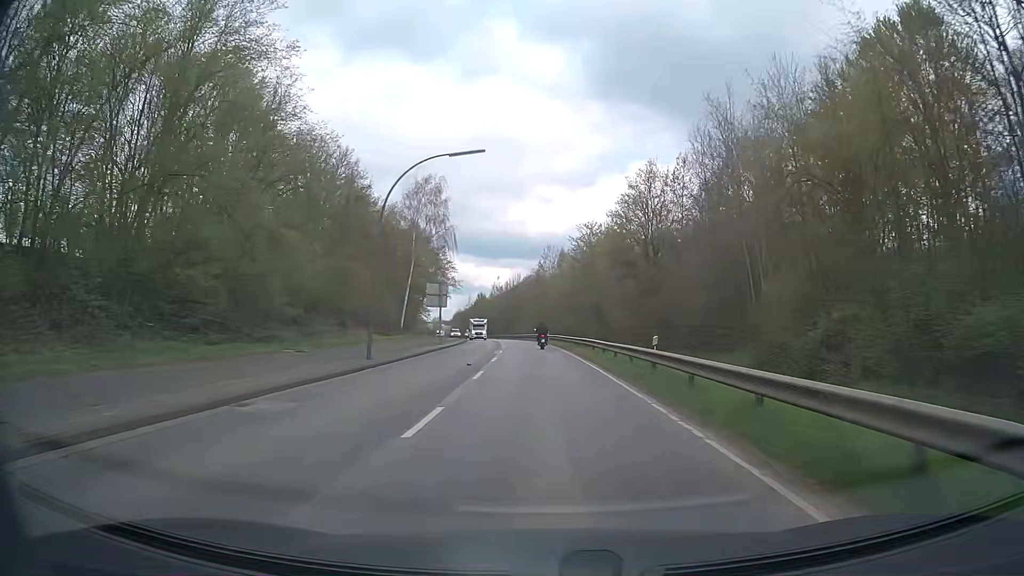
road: secondary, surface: asphalt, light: Day
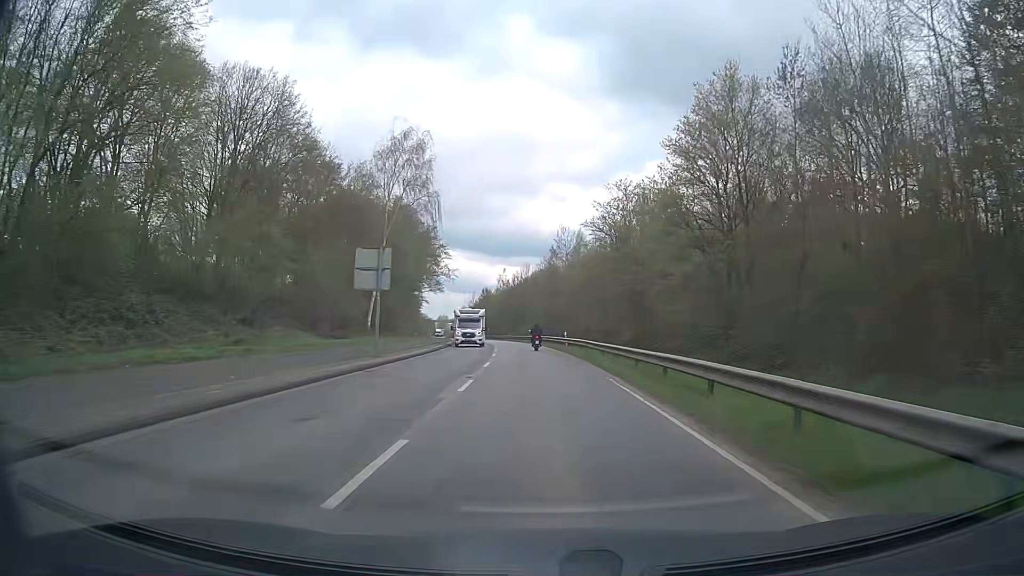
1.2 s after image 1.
(-0.2, +21.2) m; -1°
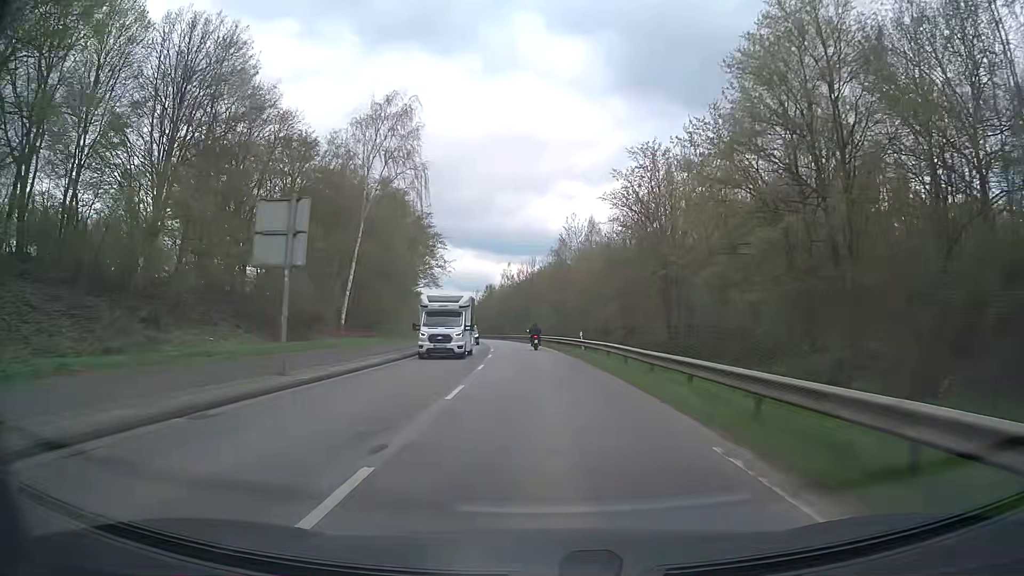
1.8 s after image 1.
(0.0, +10.7) m; 0°
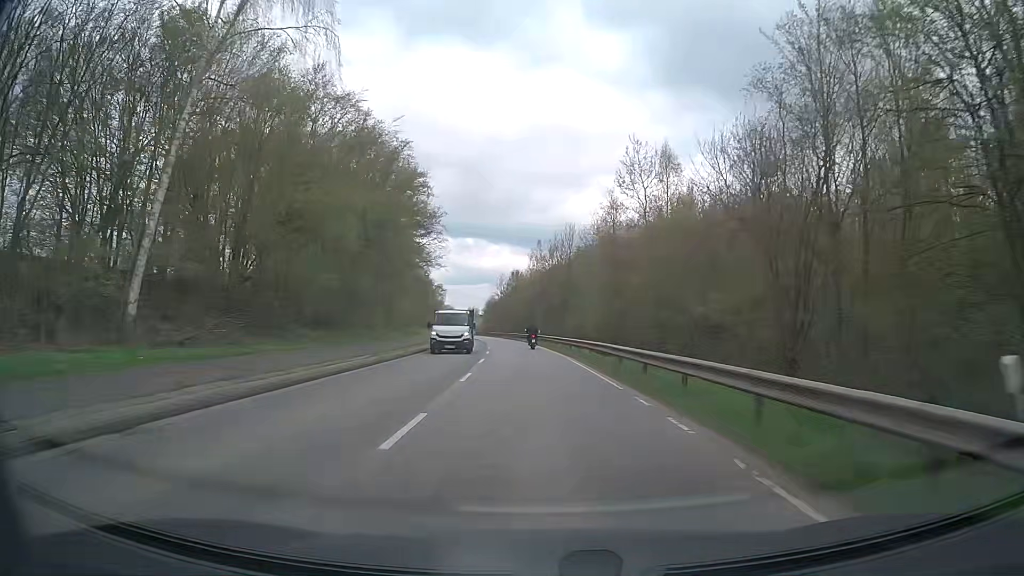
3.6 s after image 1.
(-0.8, +32.4) m; -3°
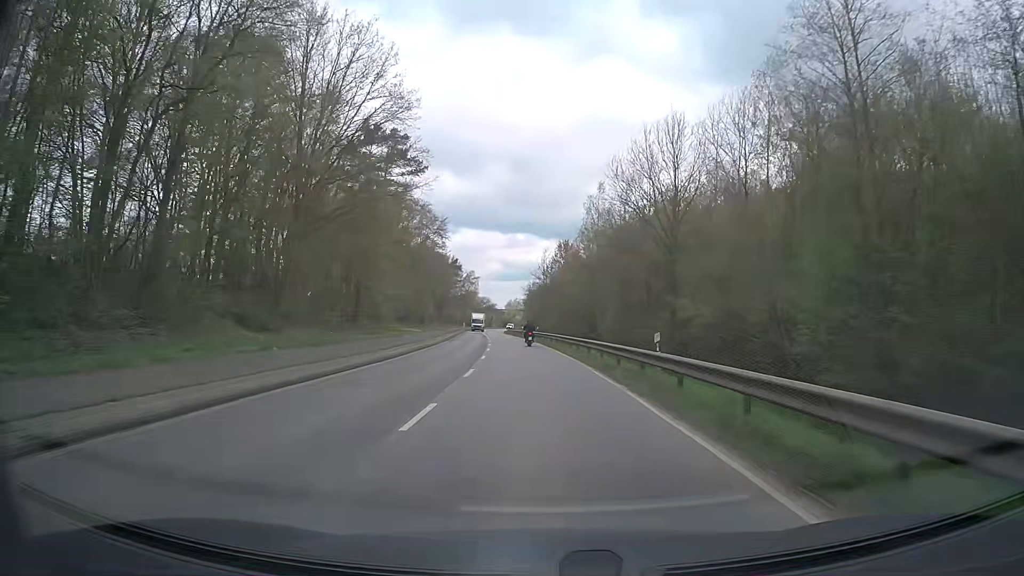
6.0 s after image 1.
(-1.5, +43.9) m; -4°
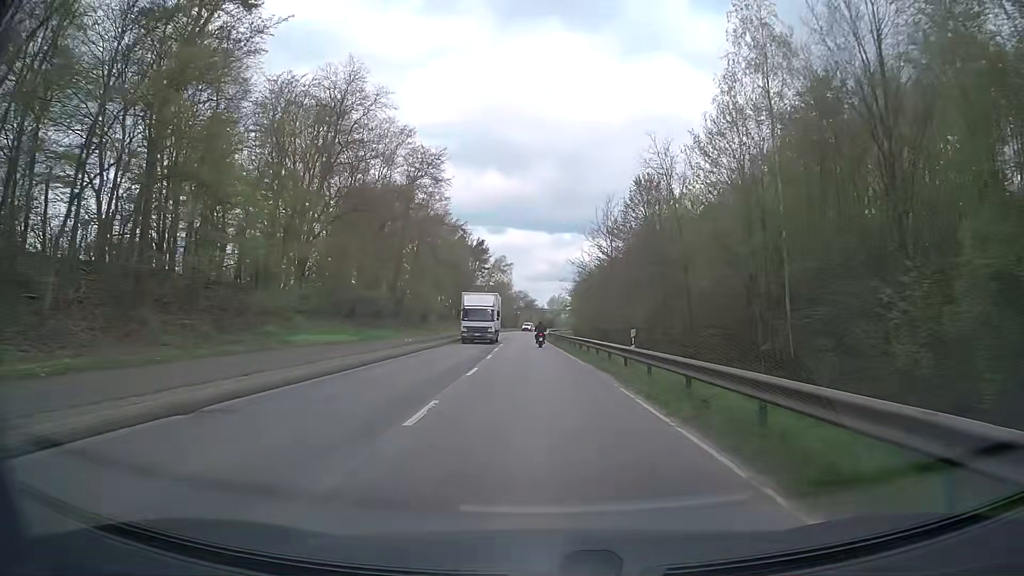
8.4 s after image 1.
(-1.8, +44.9) m; -4°
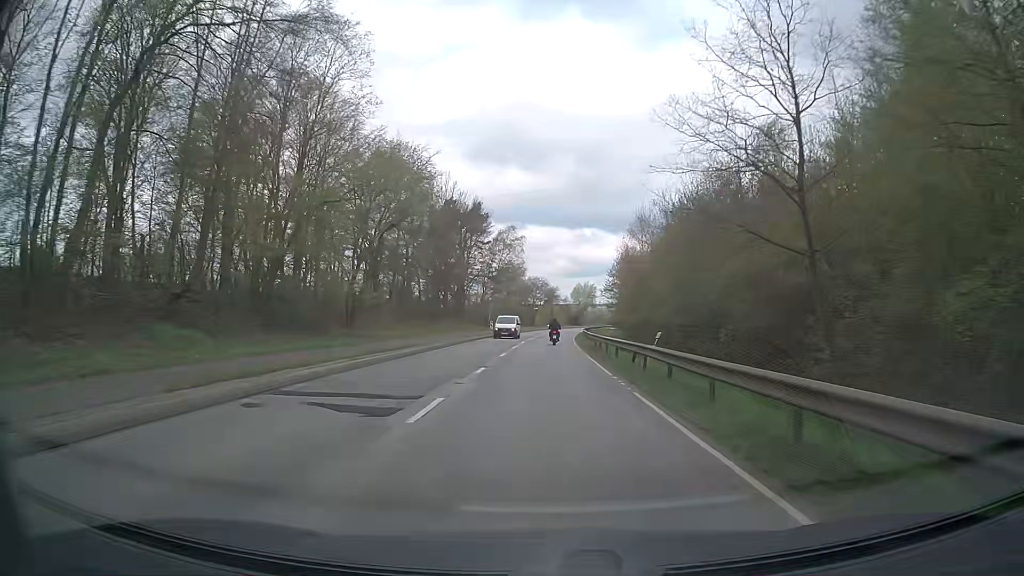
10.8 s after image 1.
(-0.6, +45.0) m; -1°
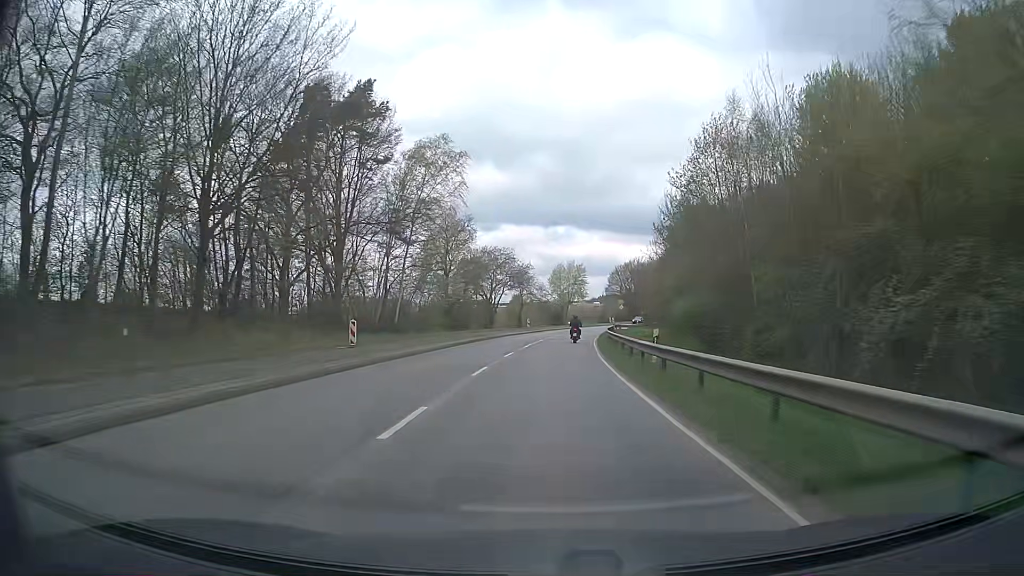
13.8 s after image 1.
(+0.6, +55.4) m; +2°
(0, +10) (0, +20) (+1, +30) (+1, +40) (+2, +50) (+3, +60) (+4, +70) (+6, +80) (+8, +90) (+10, +99) m
